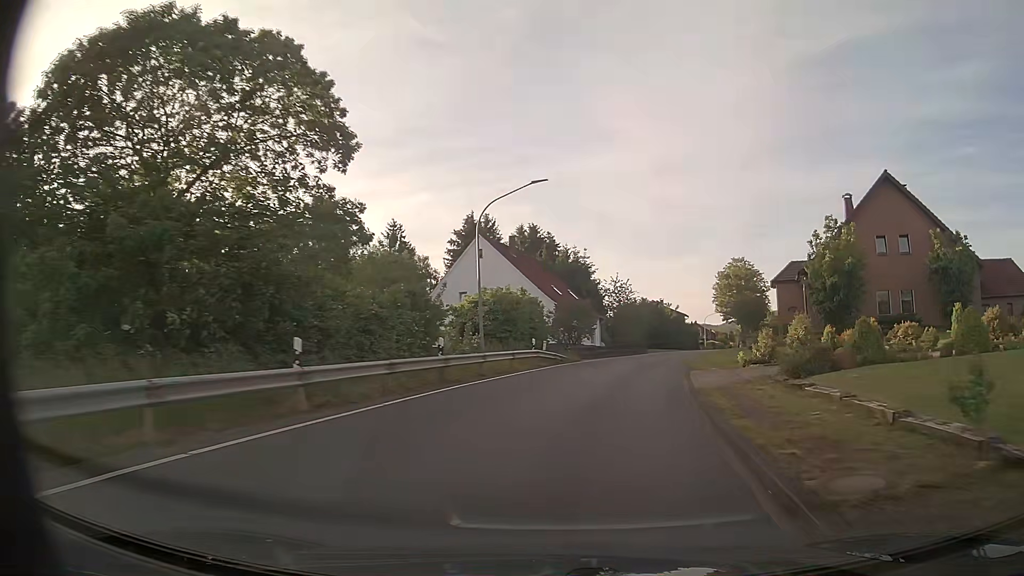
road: tertiary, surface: asphalt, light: Day
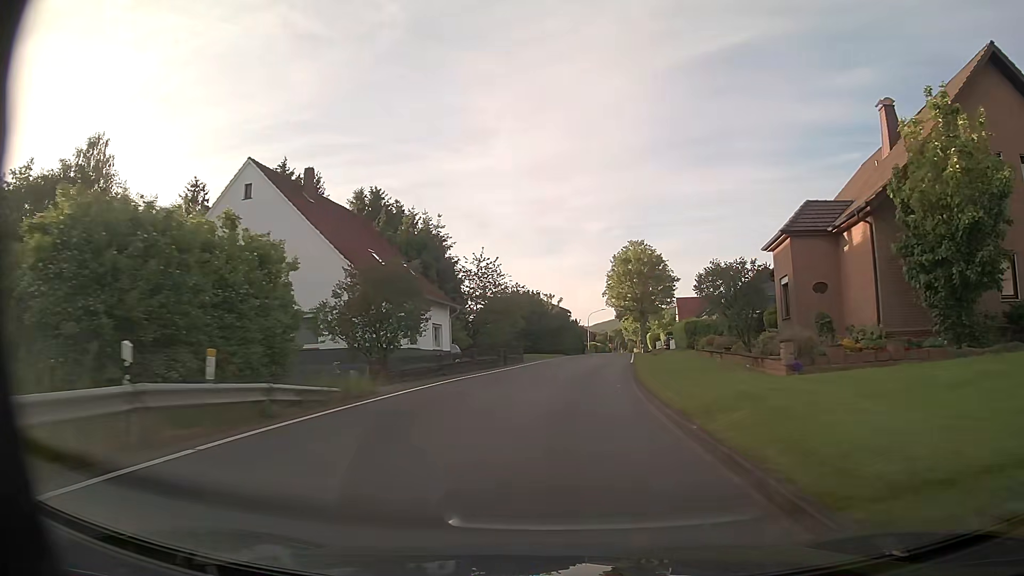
(+2.7, +23.2) m; +11°
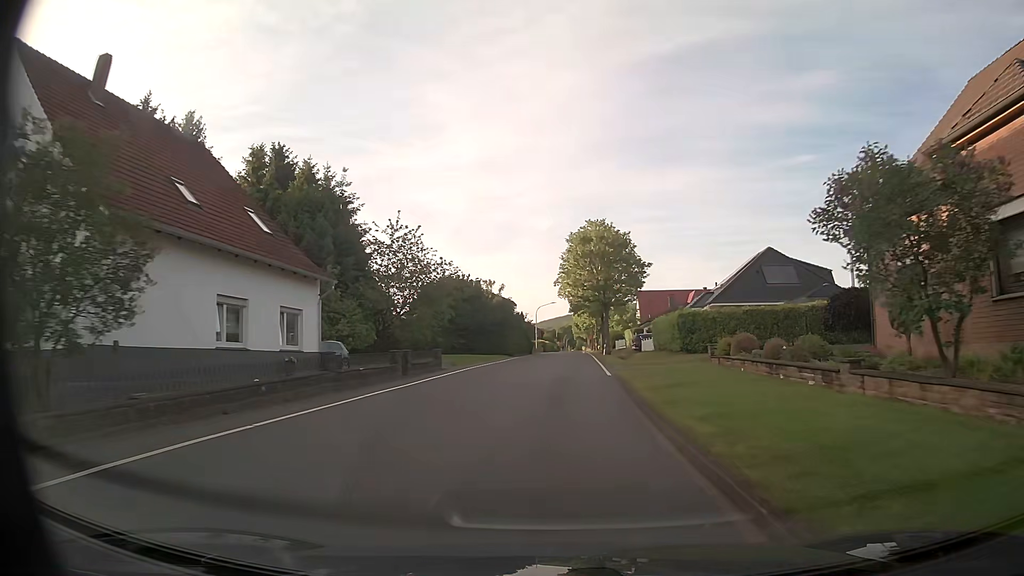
(+0.6, +15.6) m; +4°
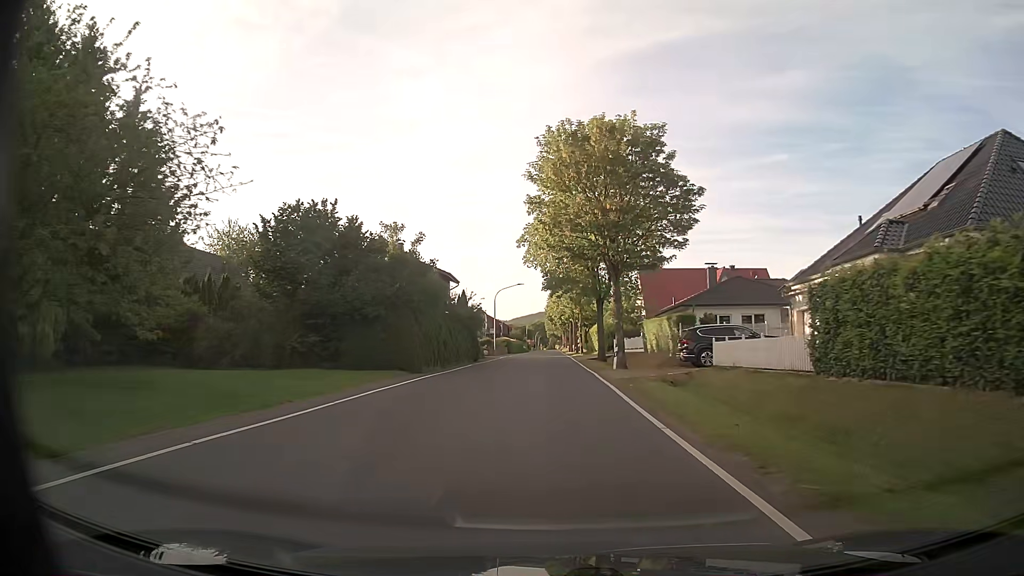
(+1.0, +32.5) m; +3°
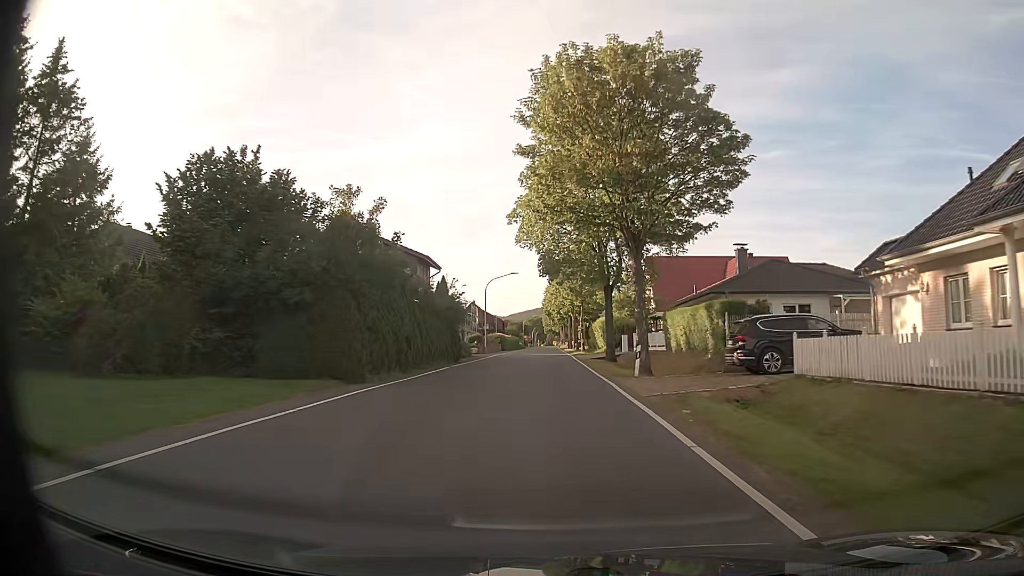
(0.0, +8.4) m; 0°
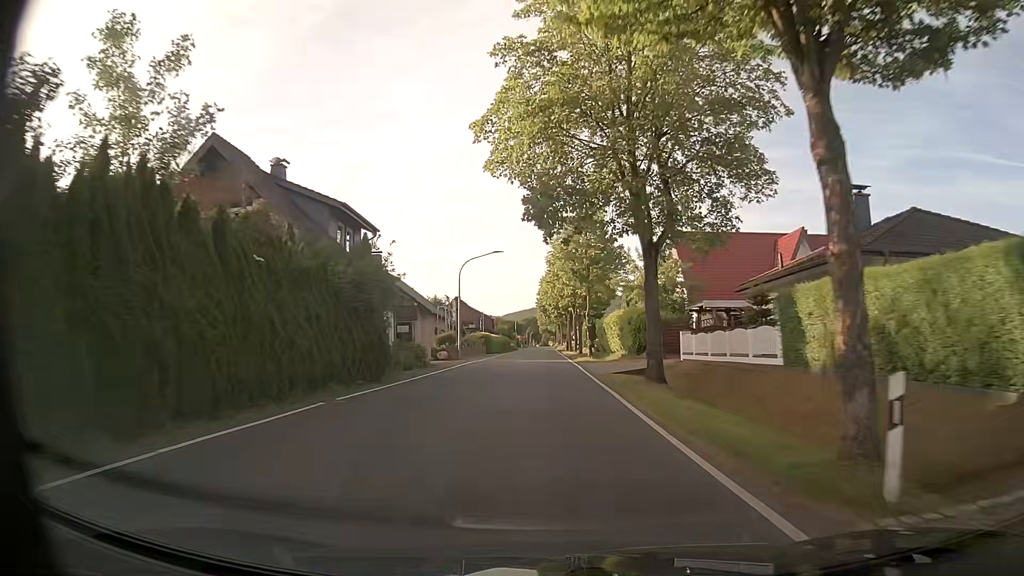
(0.0, +17.0) m; 0°
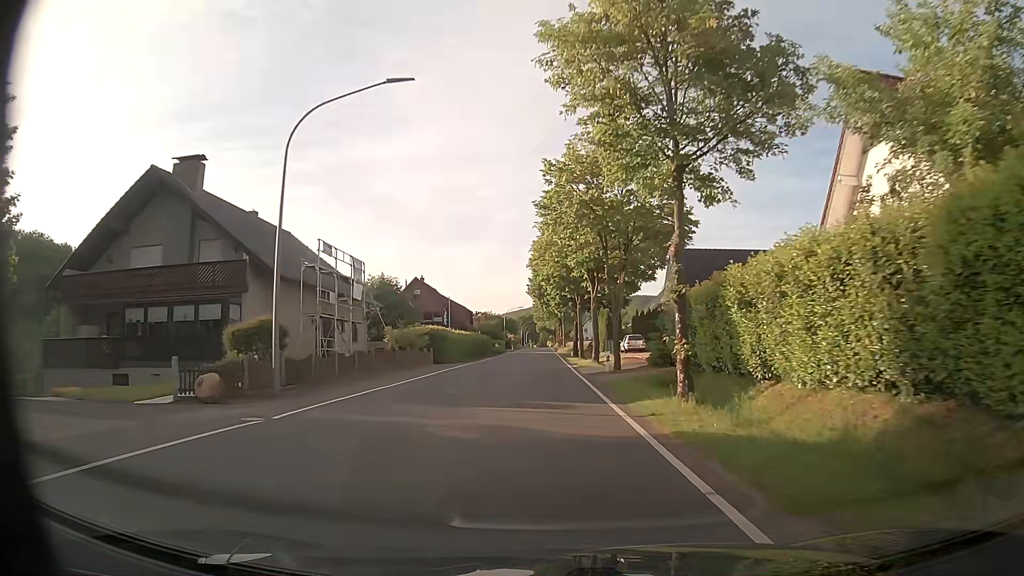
(+0.1, +34.2) m; 0°
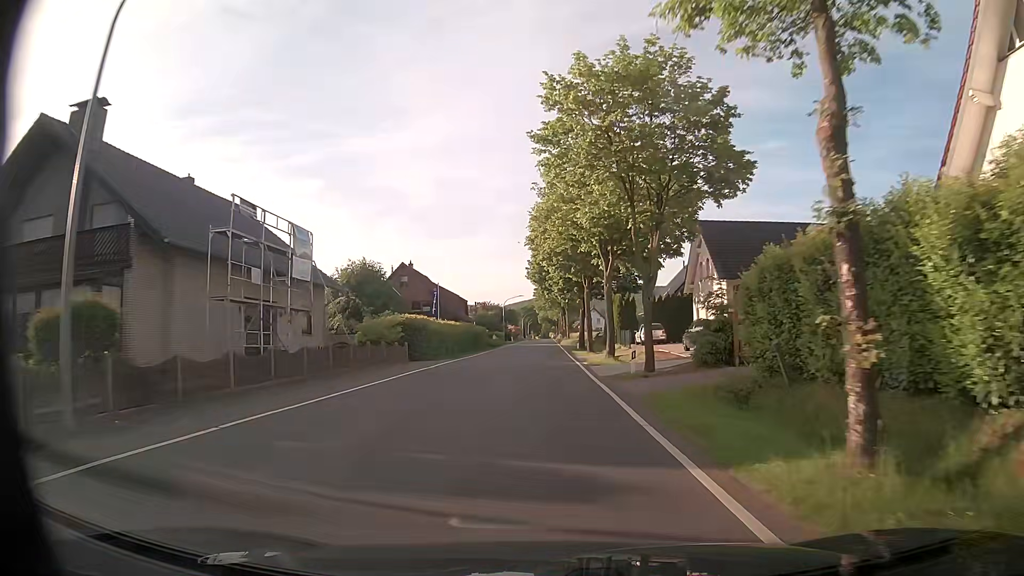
(0.0, +8.3) m; 0°
(0, +10) (0, +20) (0, +30) (0, +40) (0, +50) (0, +60) (0, +70) (0, +80) (0, +90) (0, +100) m
